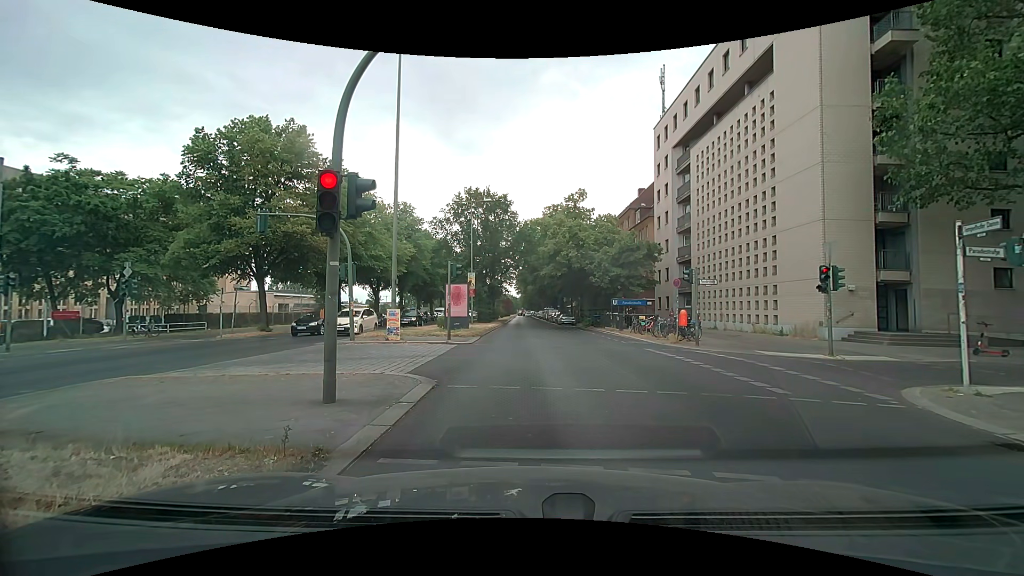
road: primary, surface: asphalt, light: Day
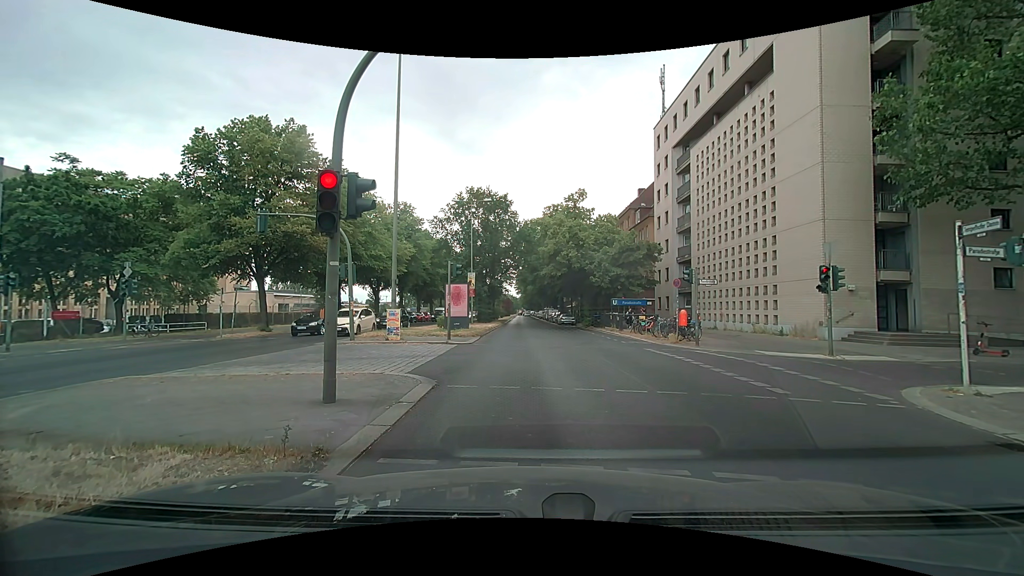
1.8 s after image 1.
(0.0, 0.0) m; 0°
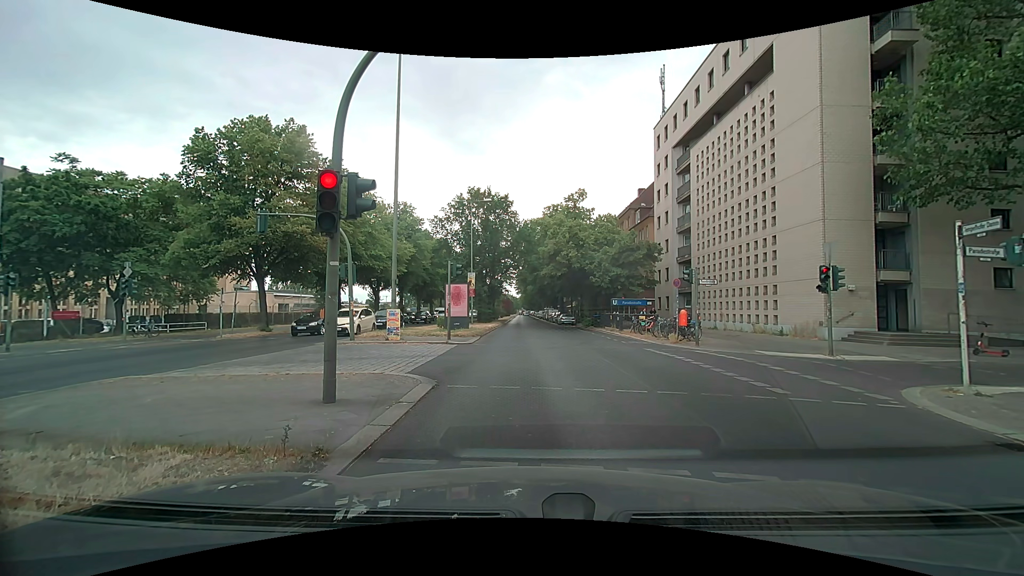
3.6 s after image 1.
(0.0, 0.0) m; 0°
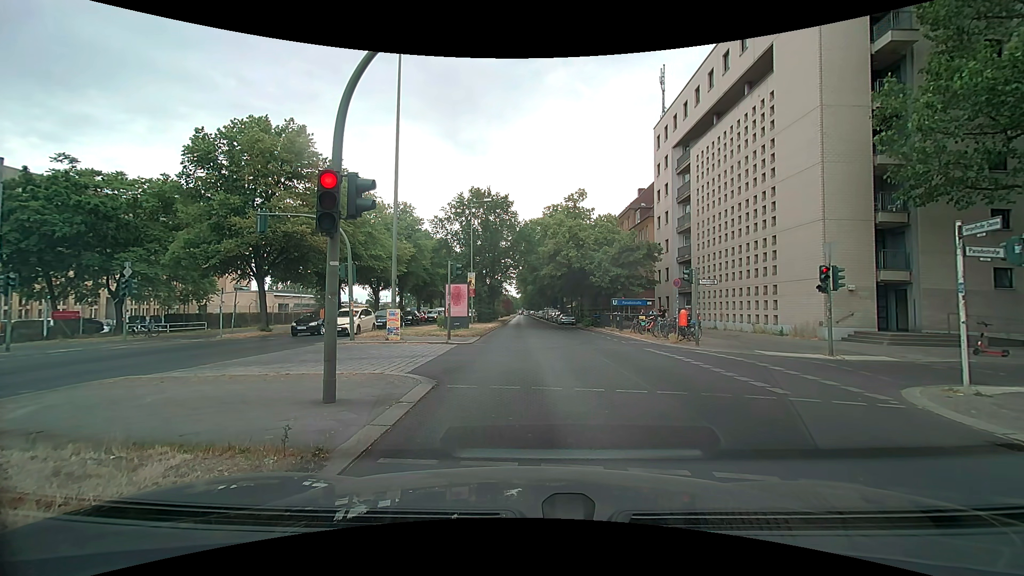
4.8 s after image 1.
(0.0, 0.0) m; 0°
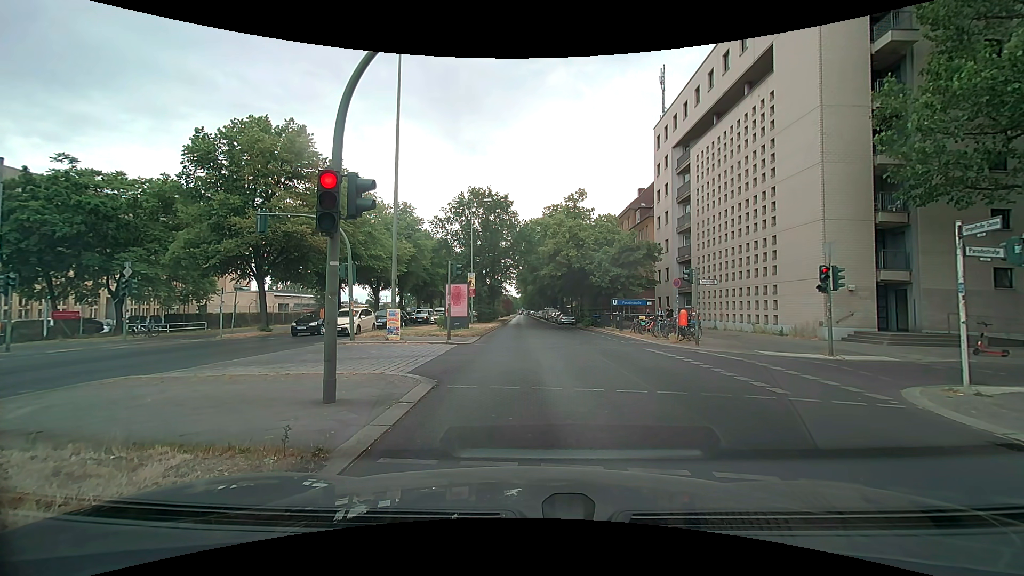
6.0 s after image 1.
(0.0, 0.0) m; 0°
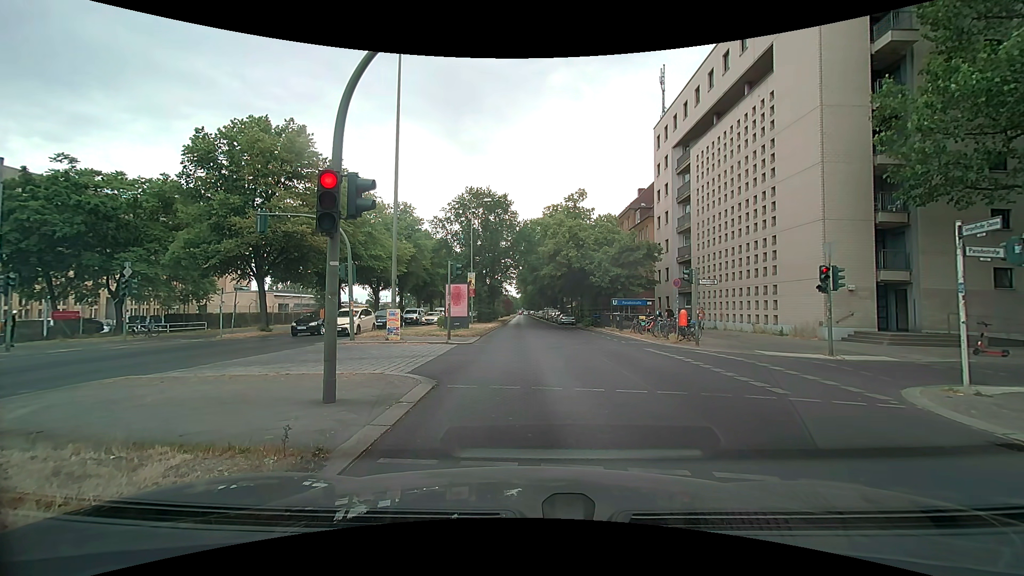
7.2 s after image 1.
(0.0, 0.0) m; 0°
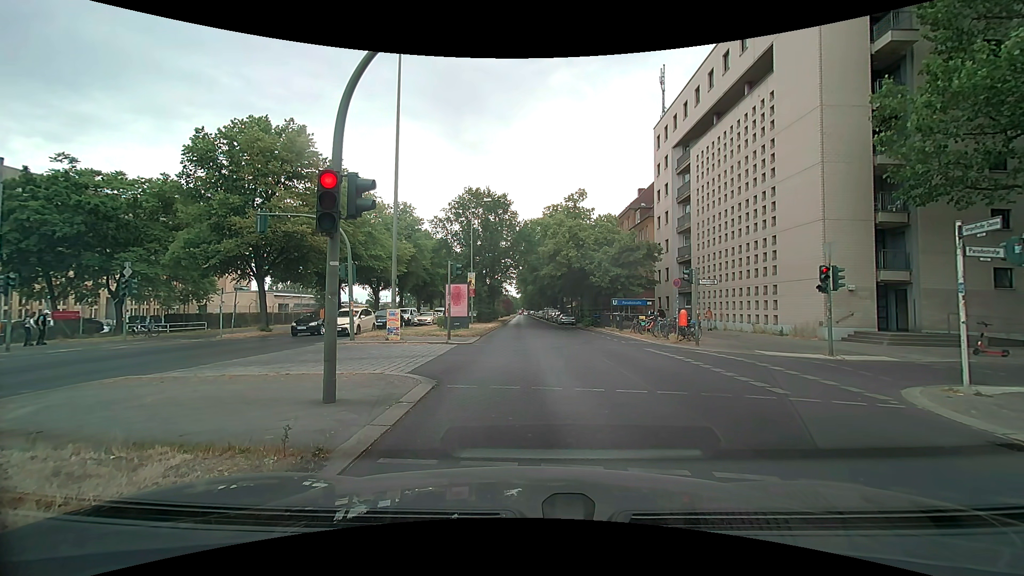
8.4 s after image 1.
(0.0, 0.0) m; 0°
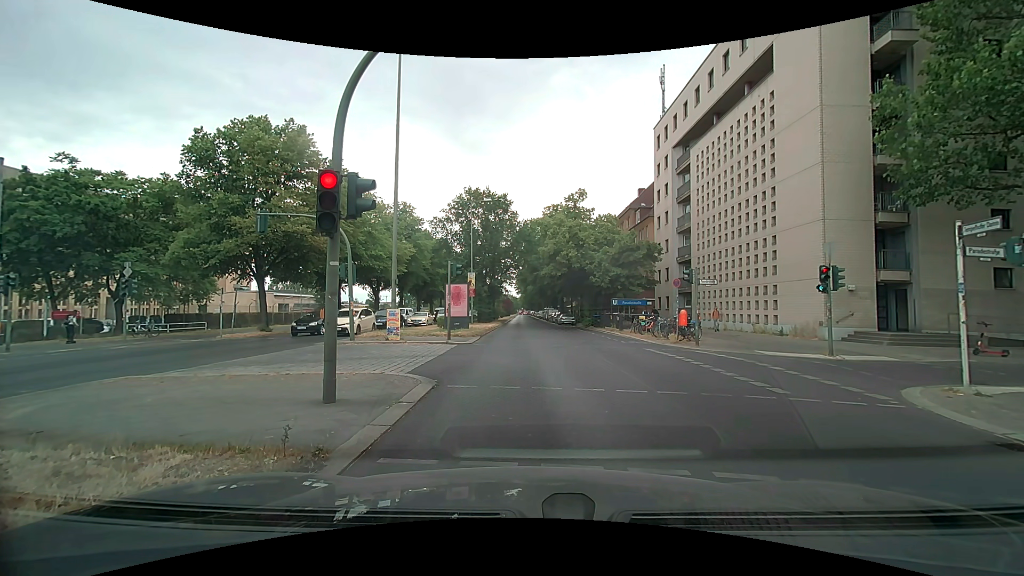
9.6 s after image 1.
(0.0, 0.0) m; 0°
(0, +10) (+1, +20) (+1, +30) (+1, +40) (+2, +50) (+2, +60) (+3, +70) (+3, +80) (+4, +90) (+4, +100) m
